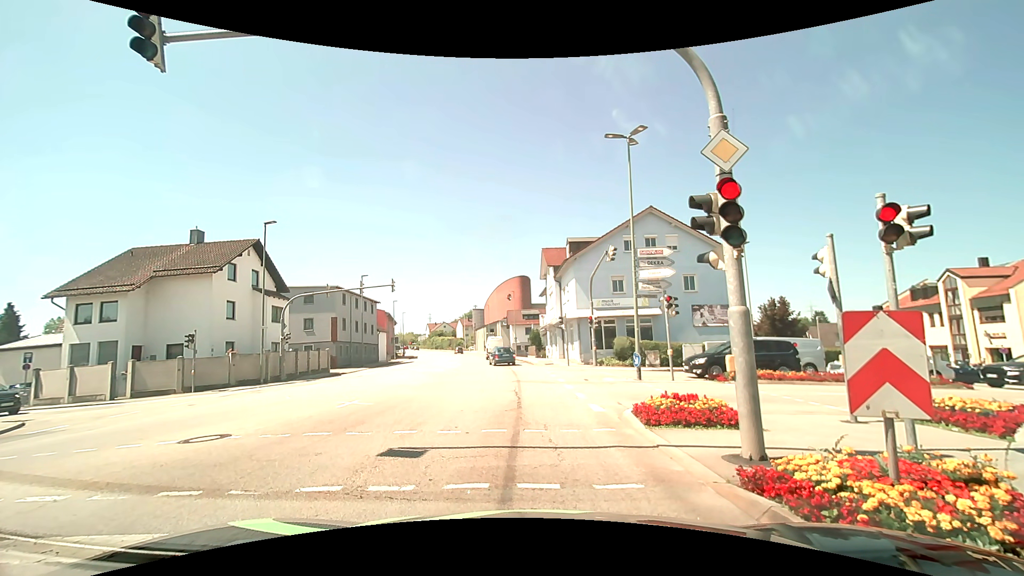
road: tertiary_link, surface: asphalt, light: Day
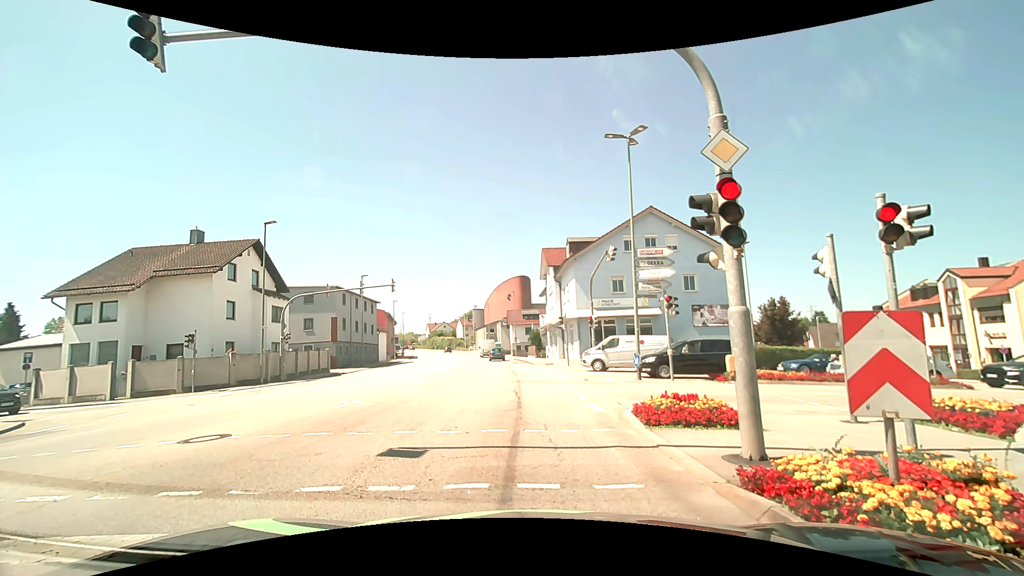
(0.0, 0.0) m; 0°
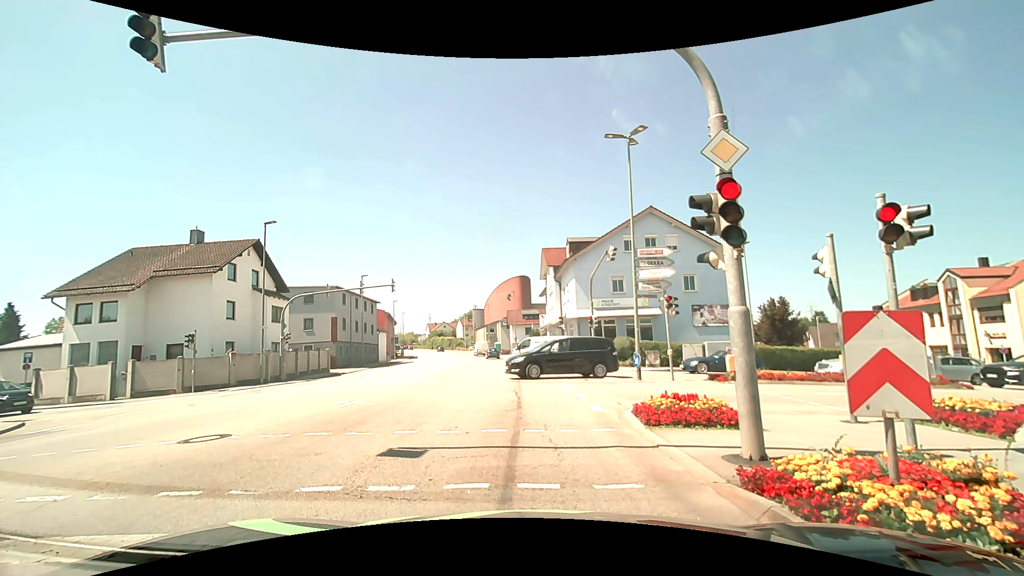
(0.0, 0.0) m; 0°
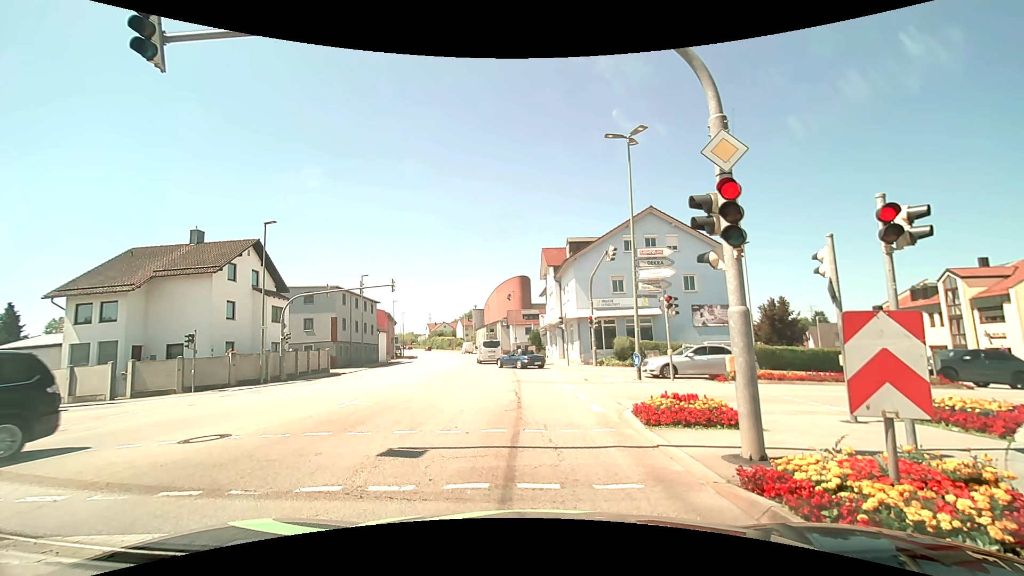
(0.0, 0.0) m; 0°
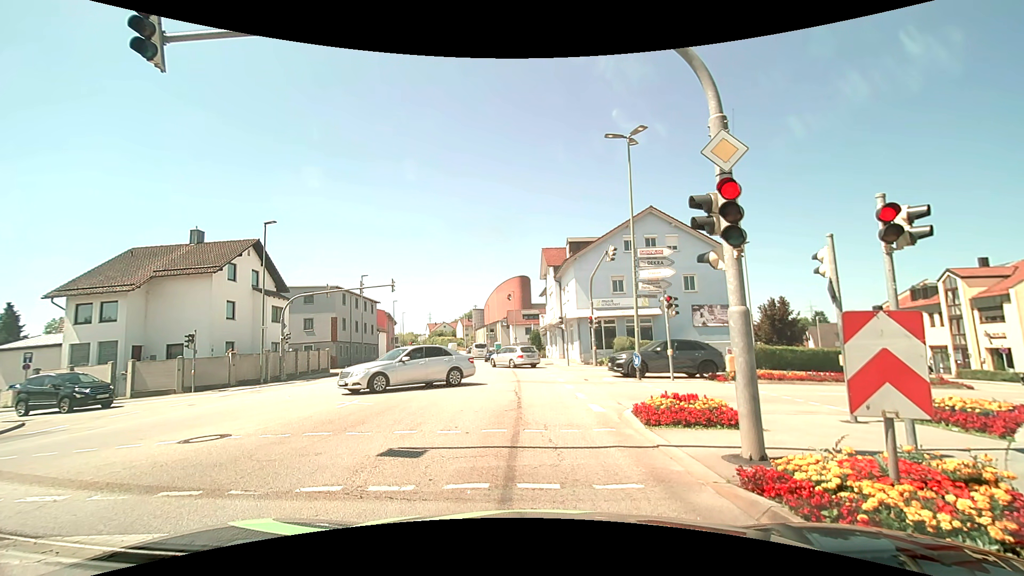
(0.0, 0.0) m; 0°
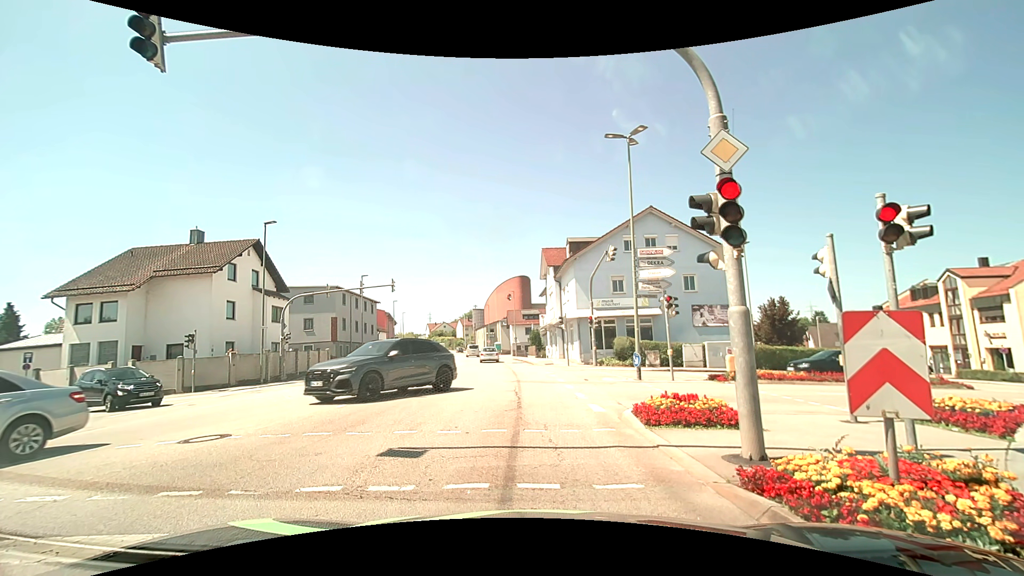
(0.0, 0.0) m; 0°
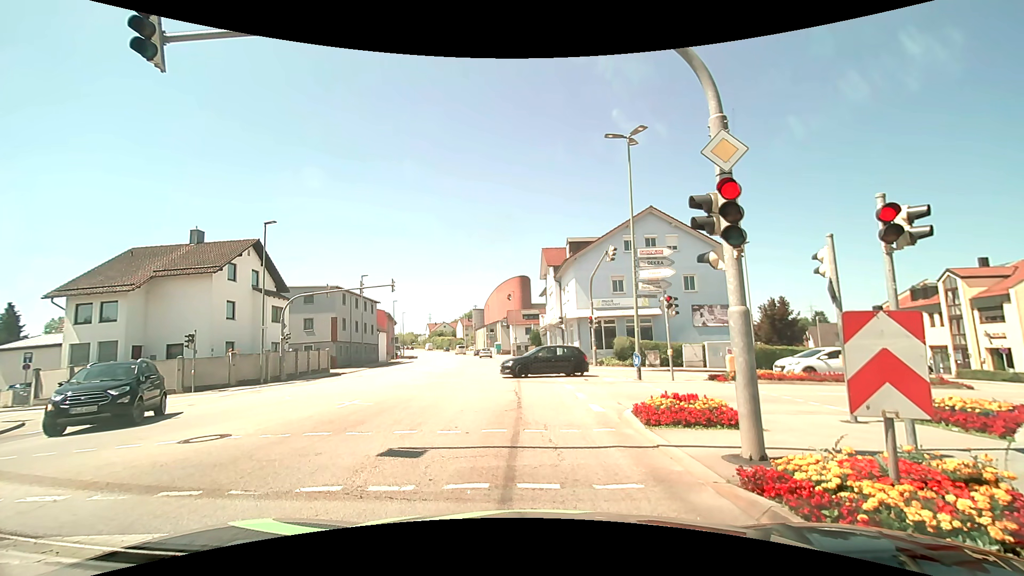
(0.0, 0.0) m; 0°
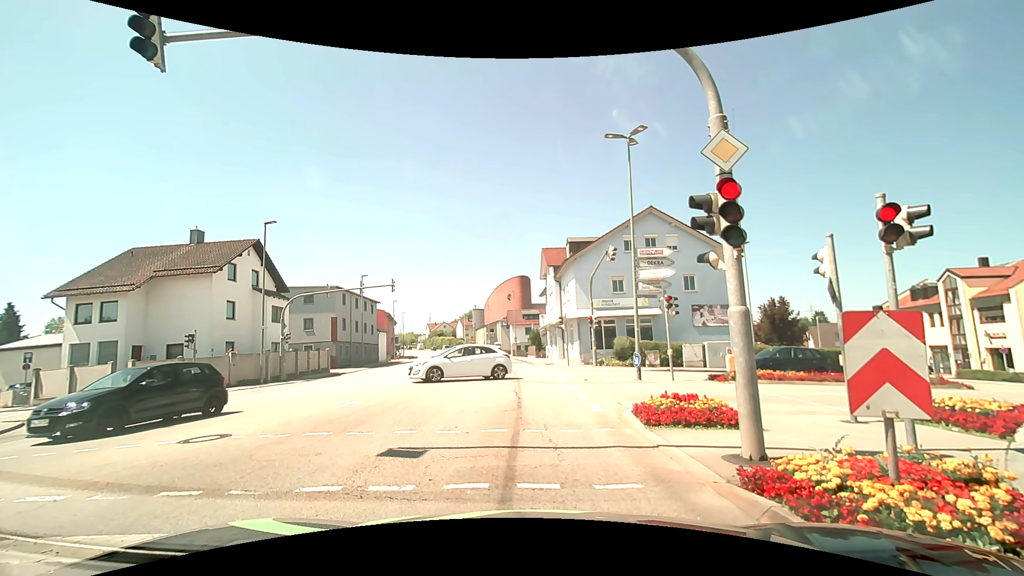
(0.0, 0.0) m; 0°
(0, +10) (-1, +20) (-1, +30) (-2, +40) (-3, +50) (-5, +60) (-6, +70) (-8, +79) (-10, +89) (-12, +99) m
